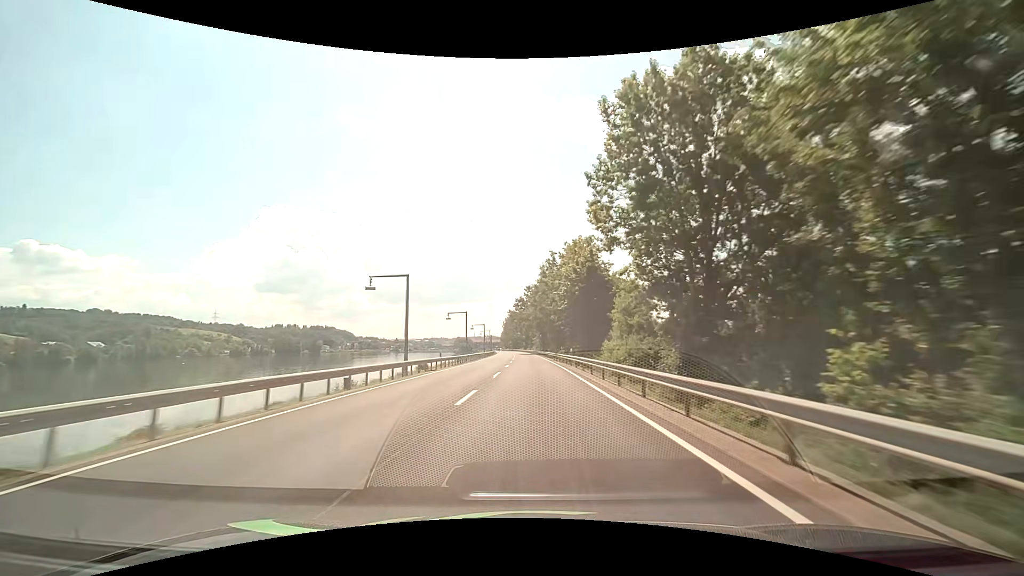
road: primary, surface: asphalt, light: Day
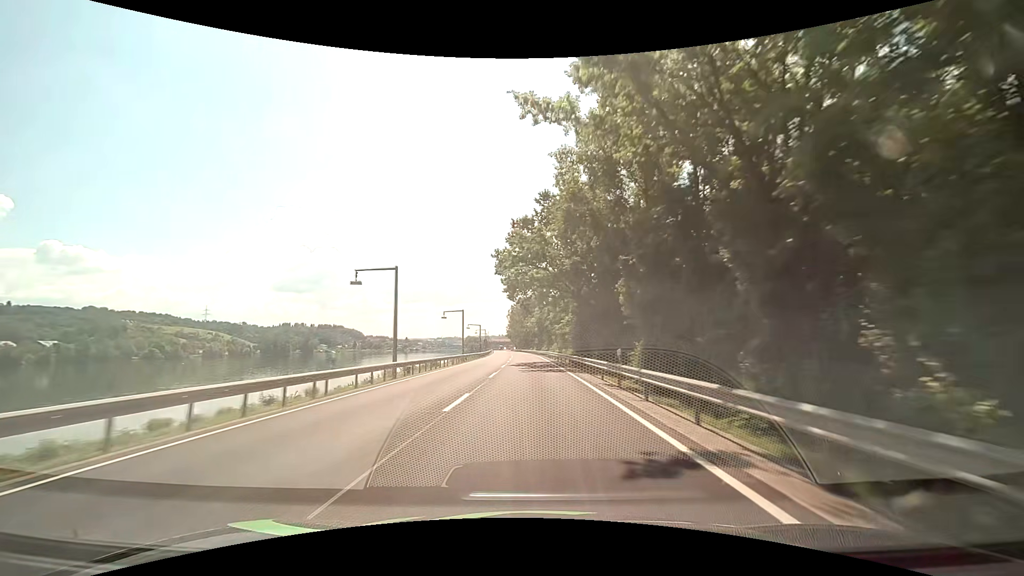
(-0.2, +73.5) m; -1°
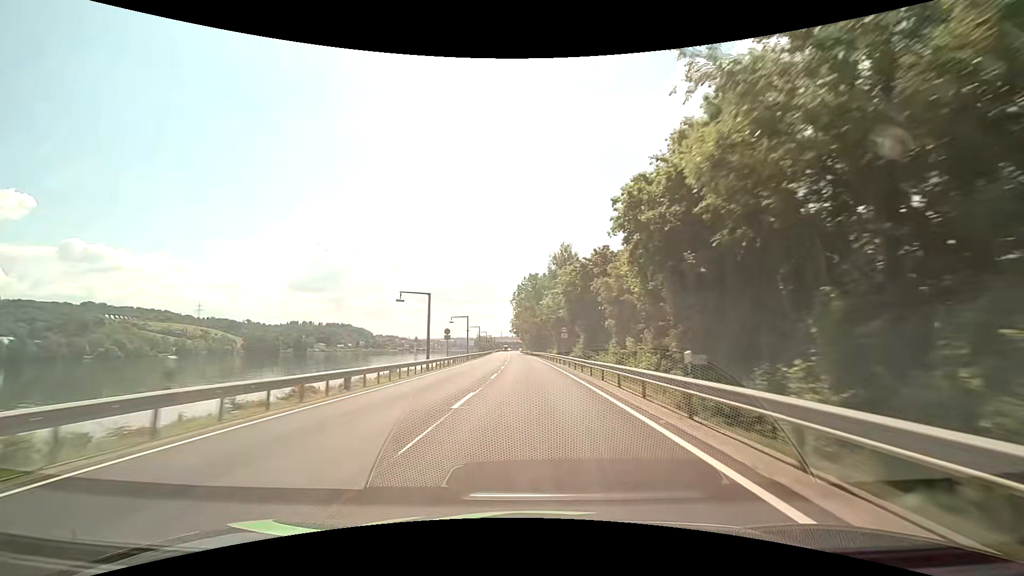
(-0.9, +59.6) m; -2°
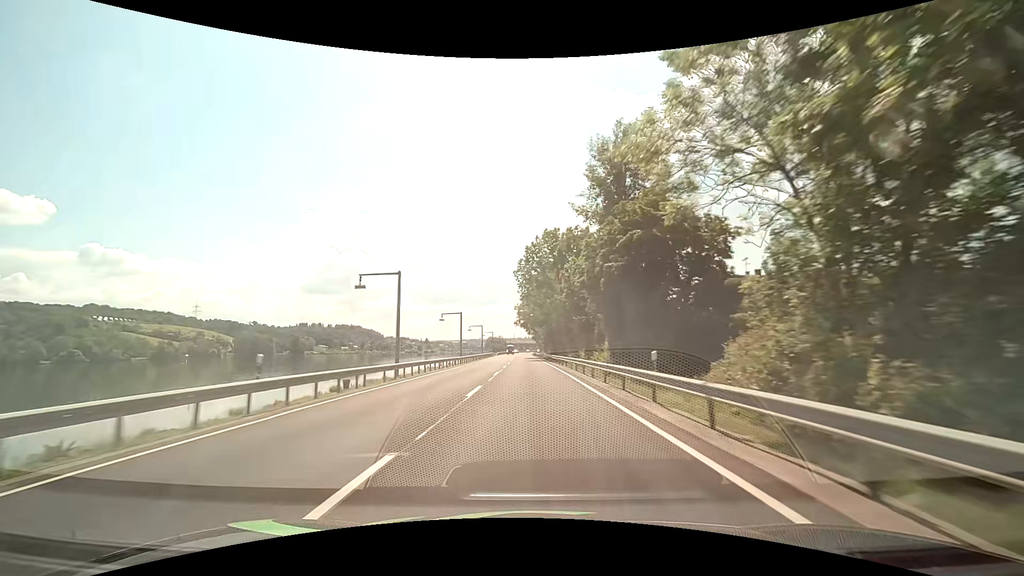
(-0.6, +45.3) m; -2°
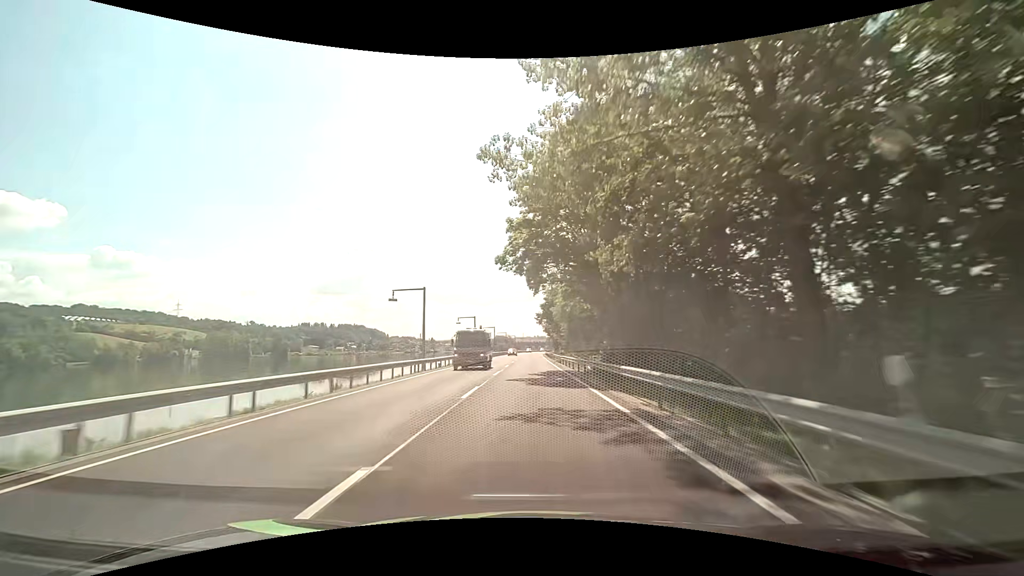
(-0.6, +61.1) m; -1°
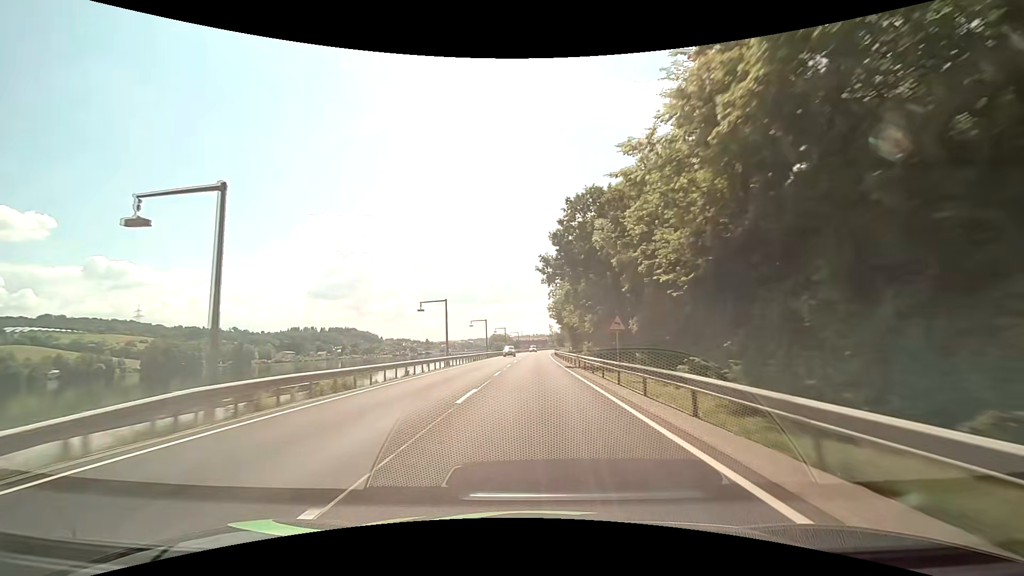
(-0.1, +61.7) m; 0°
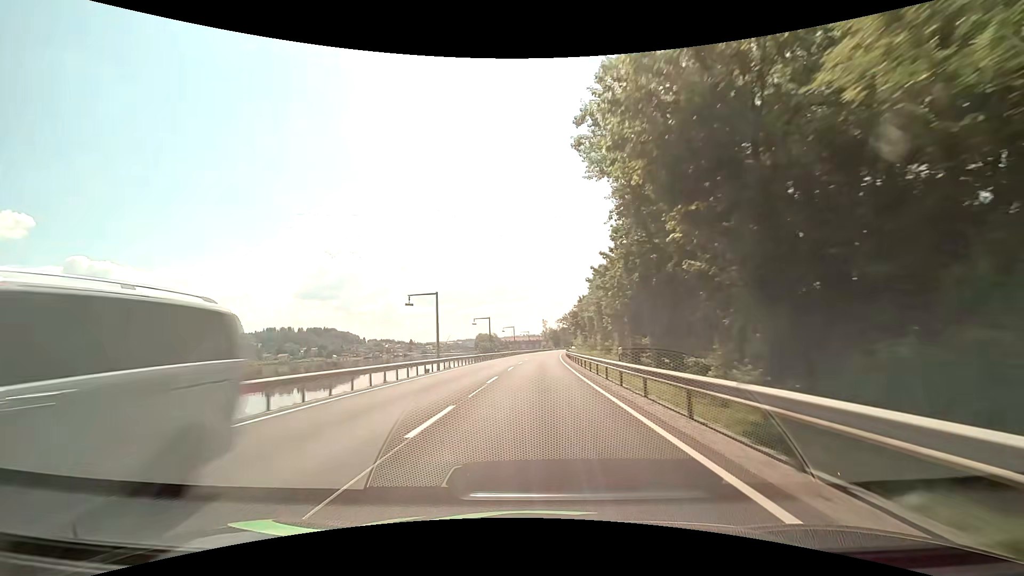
(+0.4, +76.8) m; +1°
(0, +10) (0, +20) (0, +30) (+1, +40) (+1, +50) (+1, +60) (+2, +70) (+2, +80) (+3, +90) (+4, +100) m
